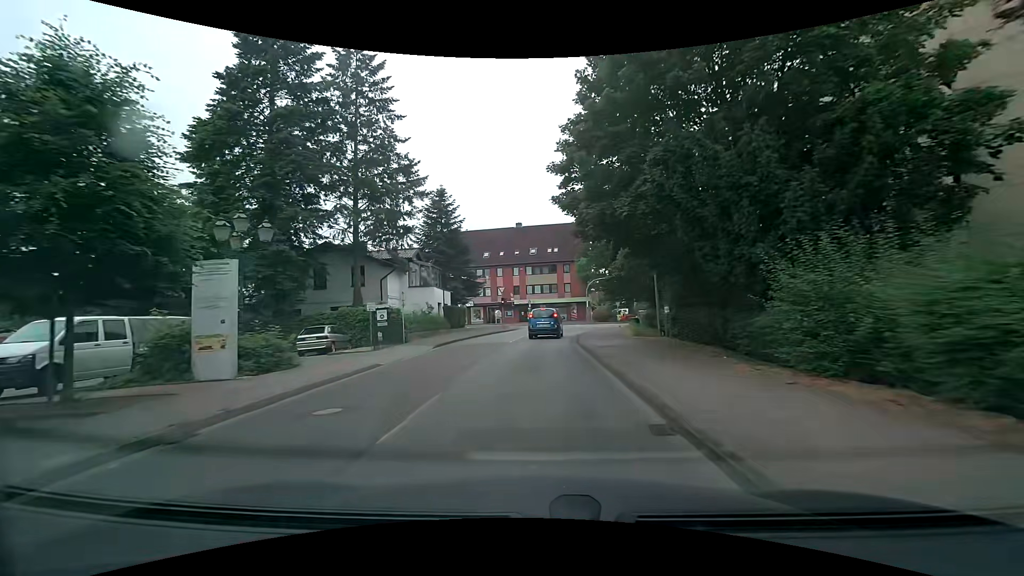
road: residential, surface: asphalt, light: Day
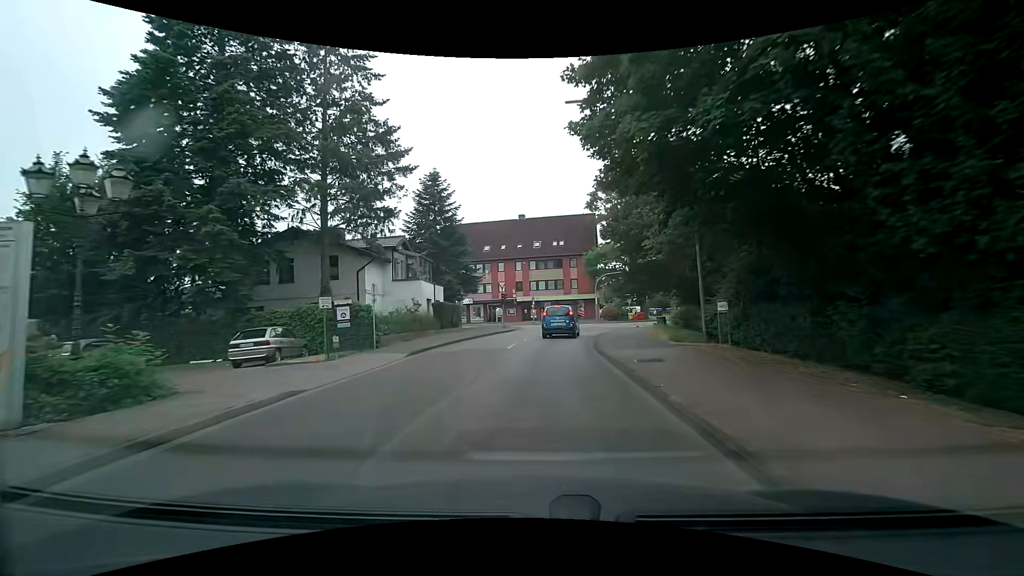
(-0.1, +5.5) m; 0°
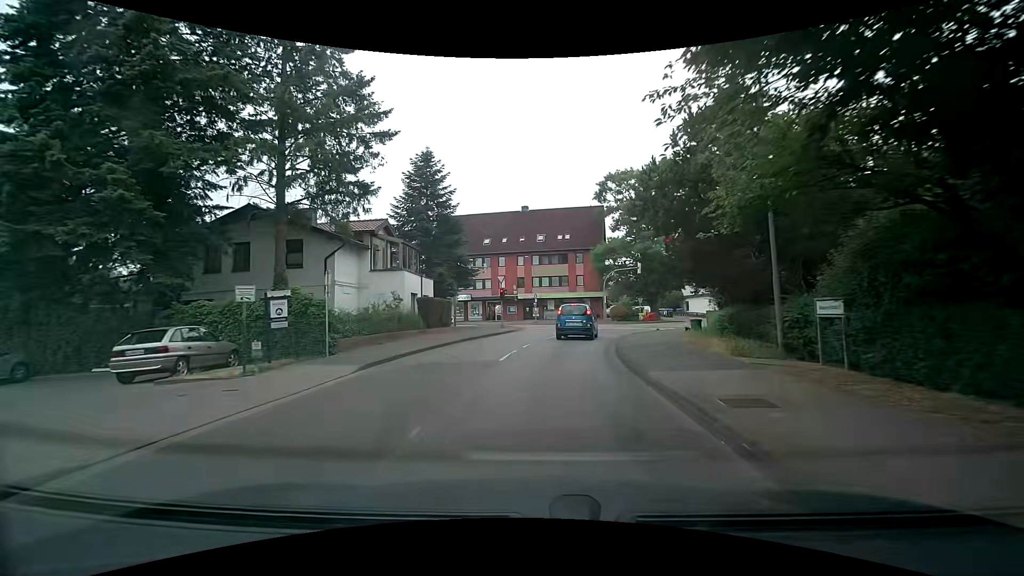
(-0.1, +5.1) m; 0°
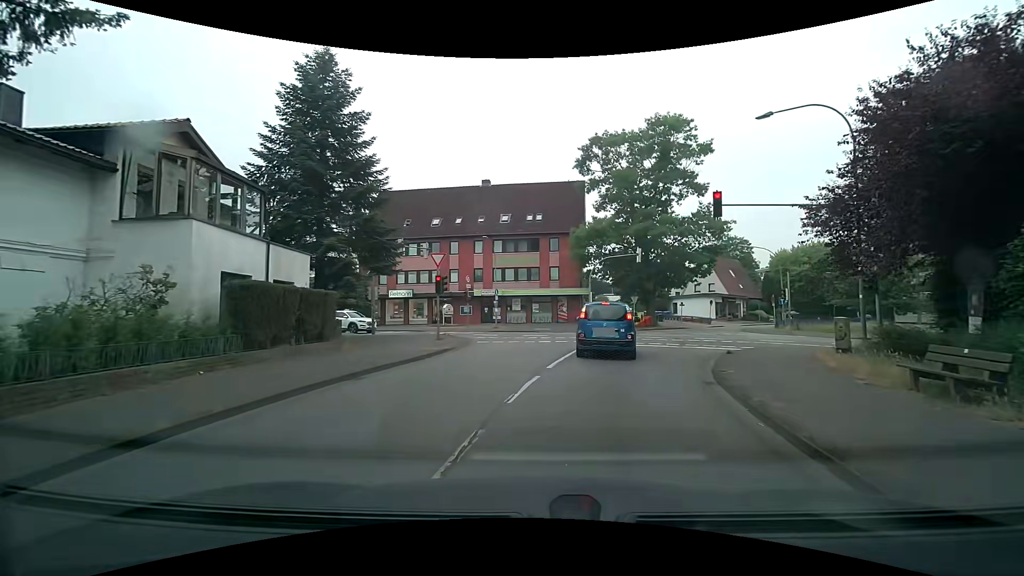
(+0.1, +15.1) m; +5°
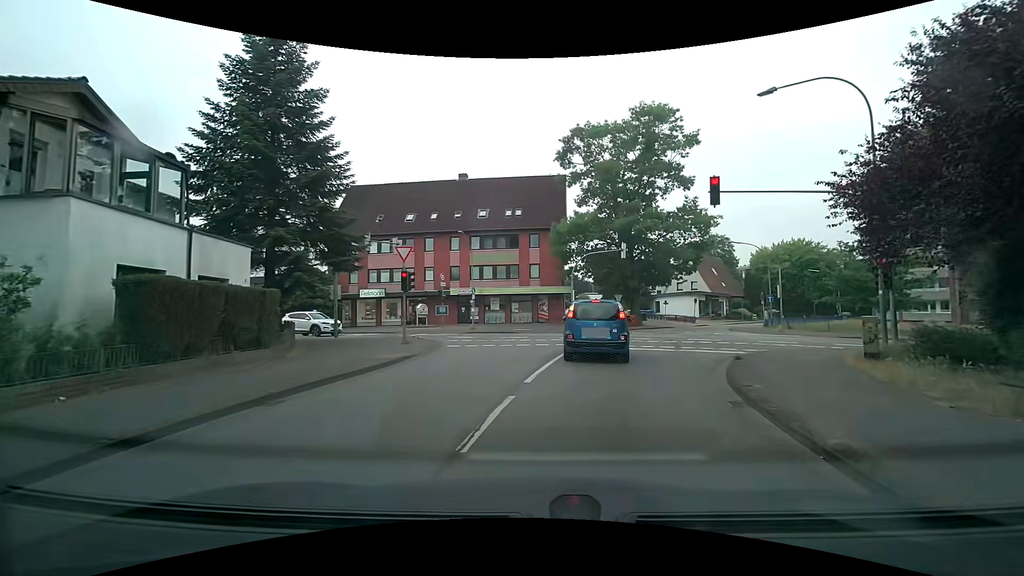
(0.0, +2.4) m; +1°
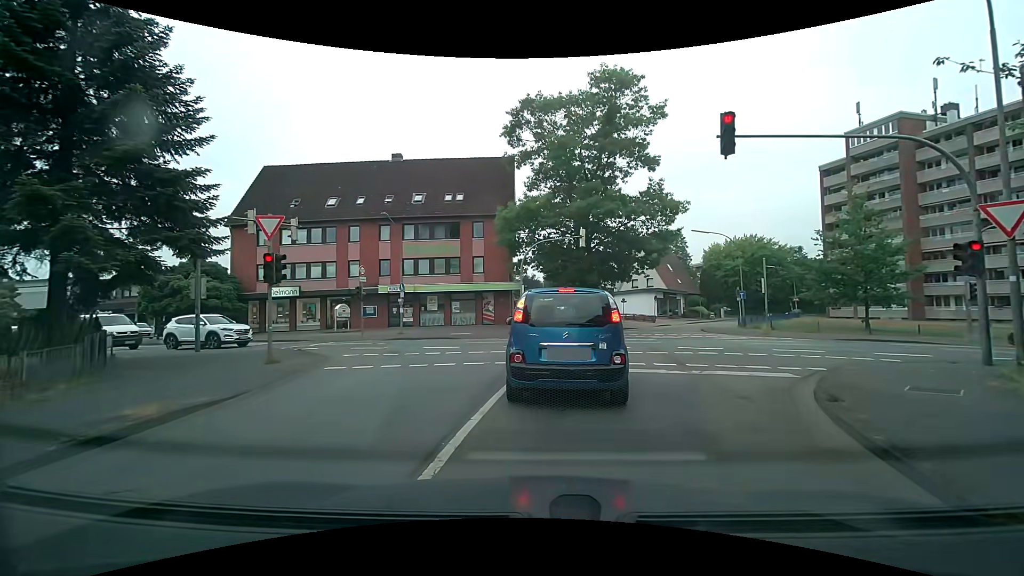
(+0.4, +6.7) m; +8°
